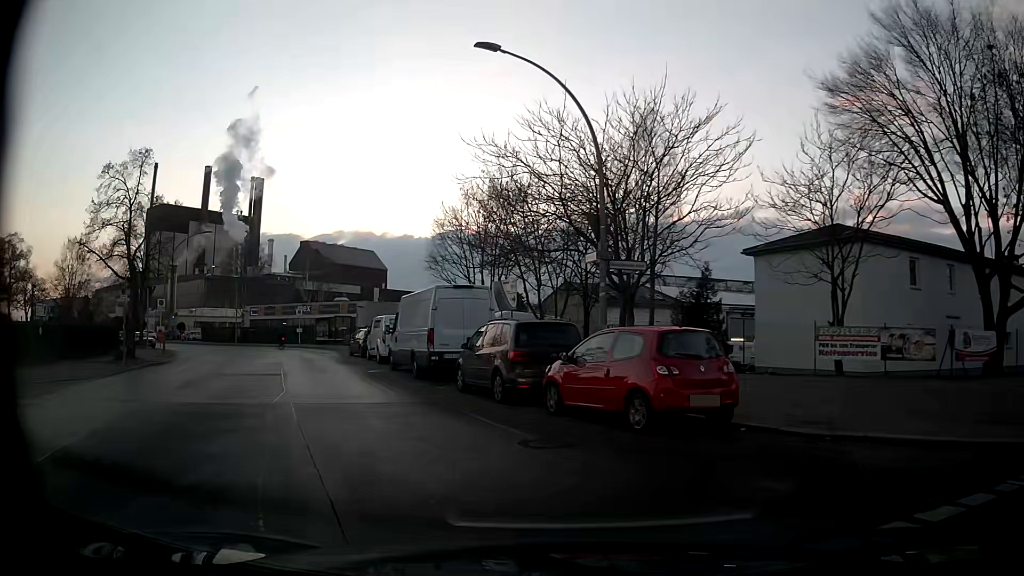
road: residential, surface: asphalt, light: Day
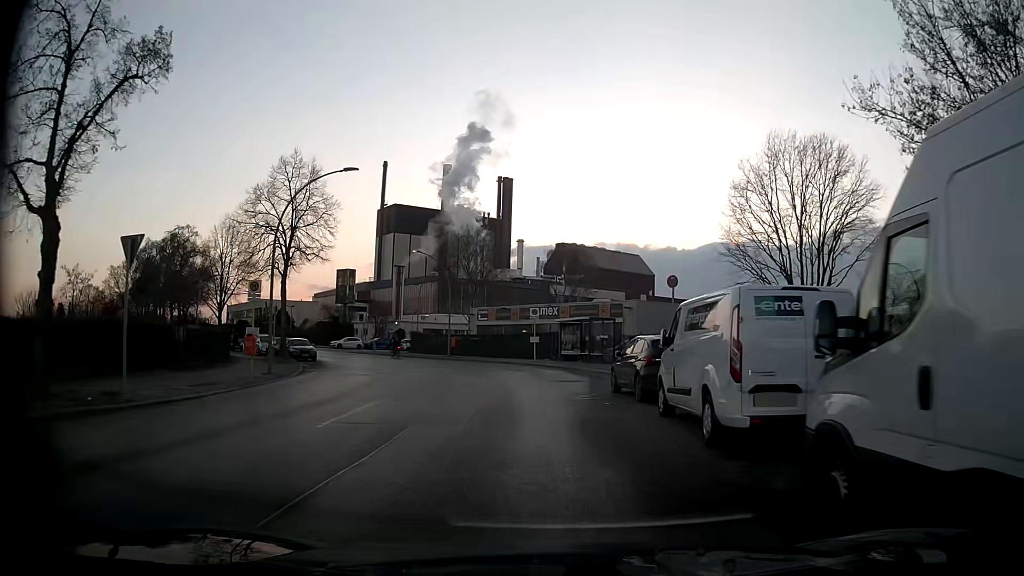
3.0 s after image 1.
(-5.4, +19.3) m; -24°
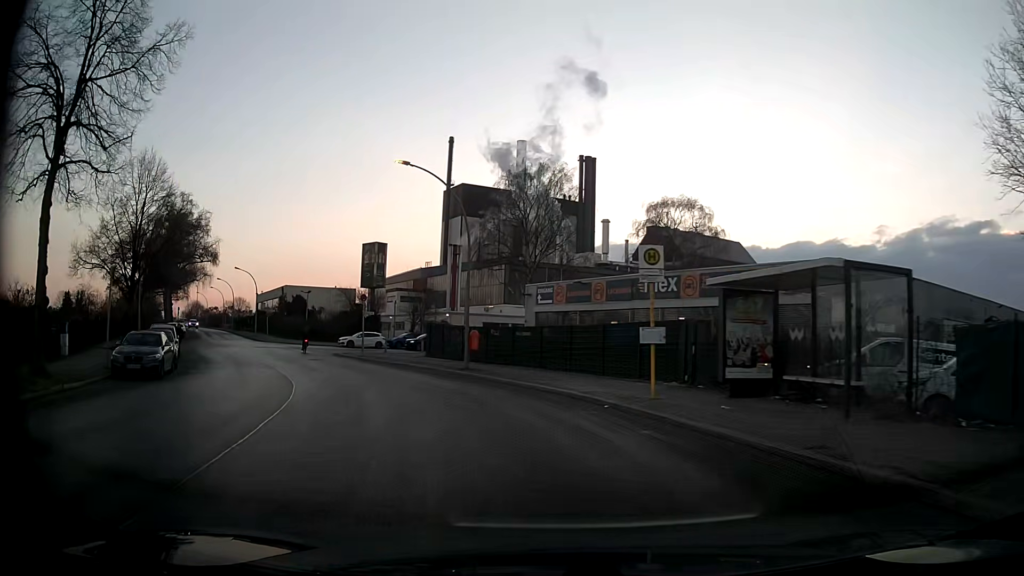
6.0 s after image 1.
(-0.7, +25.0) m; -6°
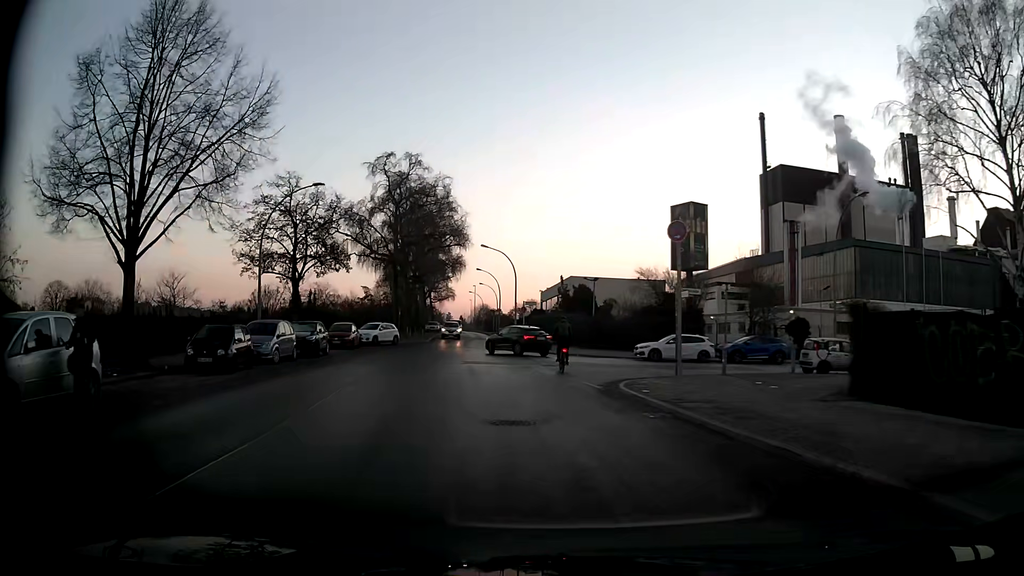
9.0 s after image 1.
(-6.0, +24.1) m; -26°
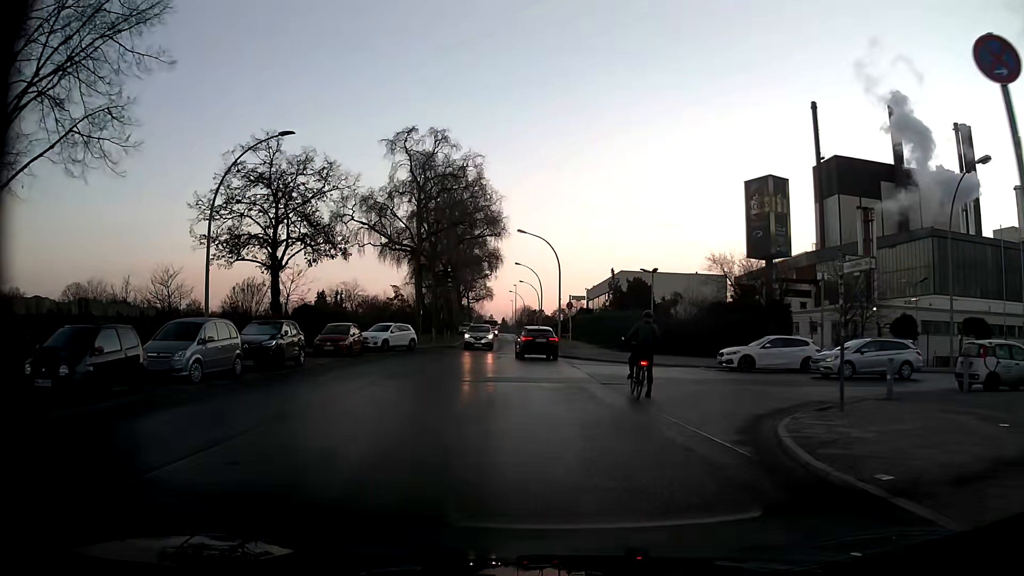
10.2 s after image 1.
(-0.4, +9.0) m; -4°
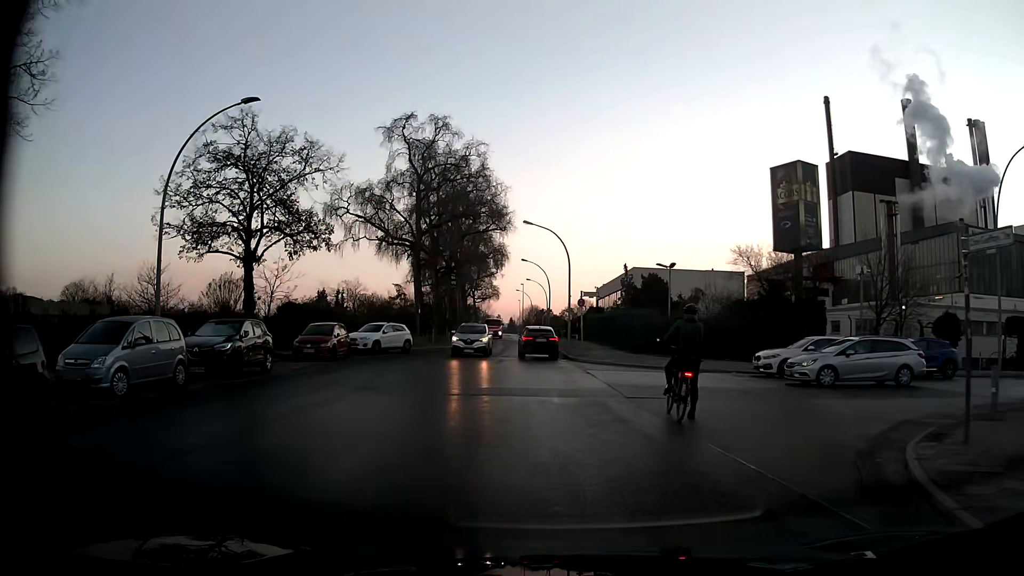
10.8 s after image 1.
(0.0, +3.6) m; -1°
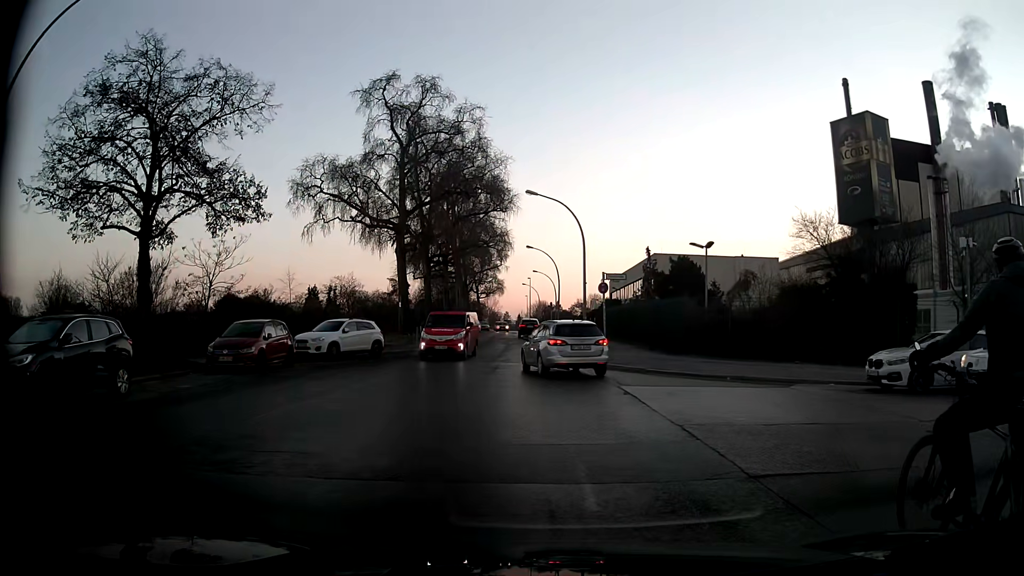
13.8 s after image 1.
(0.0, +7.9) m; +1°
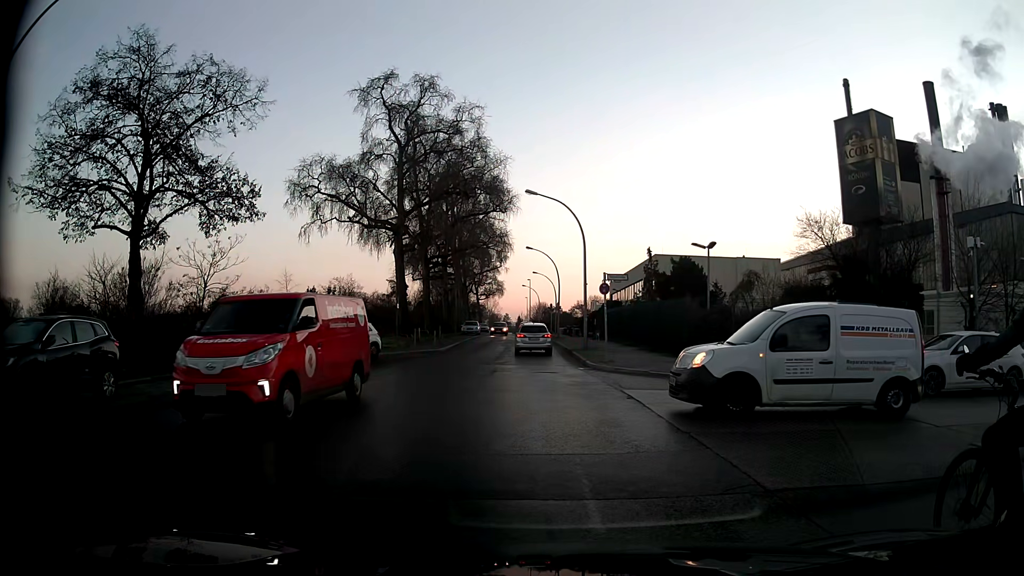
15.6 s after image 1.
(0.0, +0.6) m; 0°
(0, +10) (-1, +20) (-1, +30) (-2, +40) (-2, +50) (-3, +60) (-3, +70) (-4, +80) (-5, +90) (-6, +100) m
